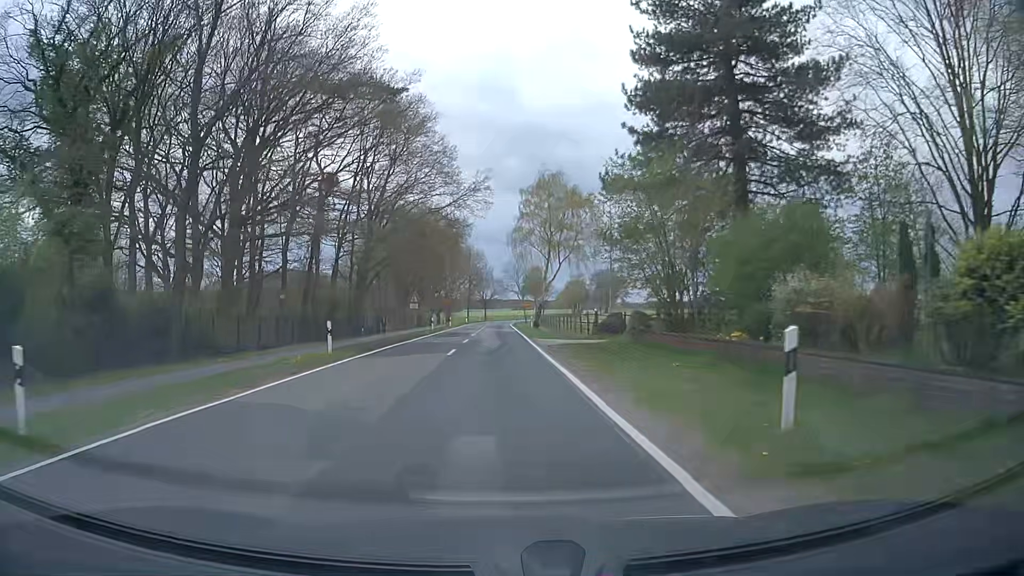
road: secondary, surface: asphalt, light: Day
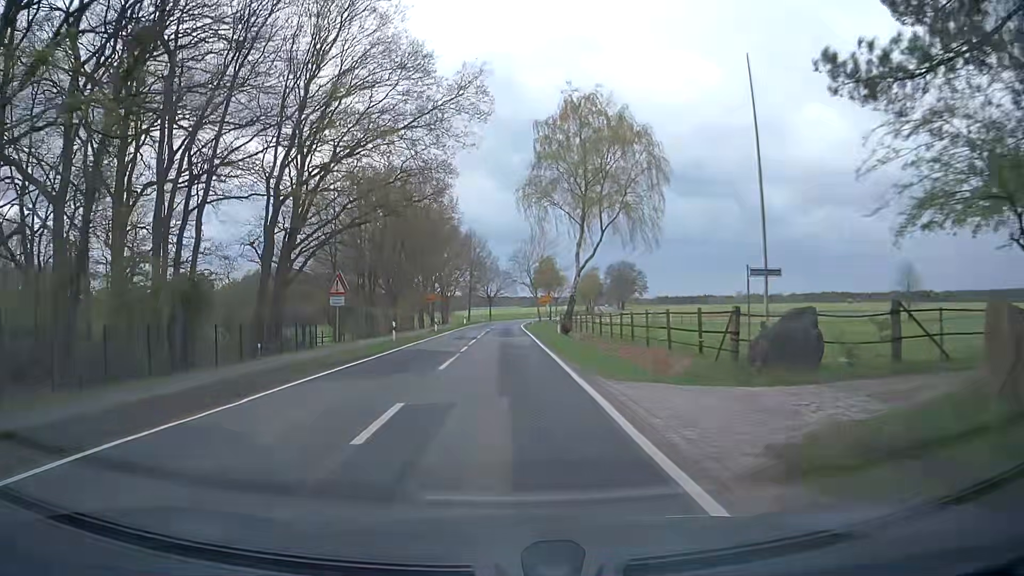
(-0.1, +22.9) m; 0°
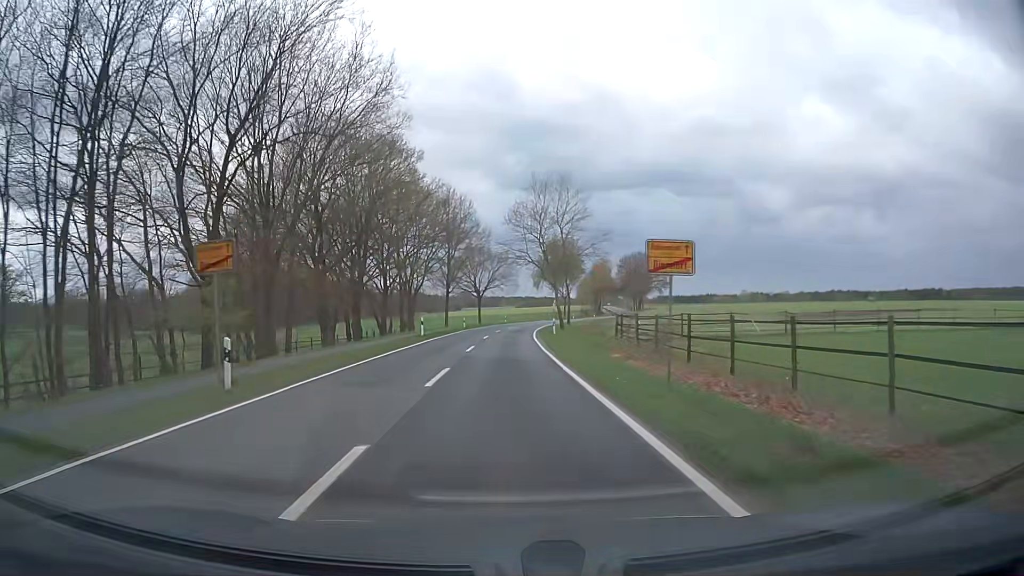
(-0.2, +39.2) m; 0°
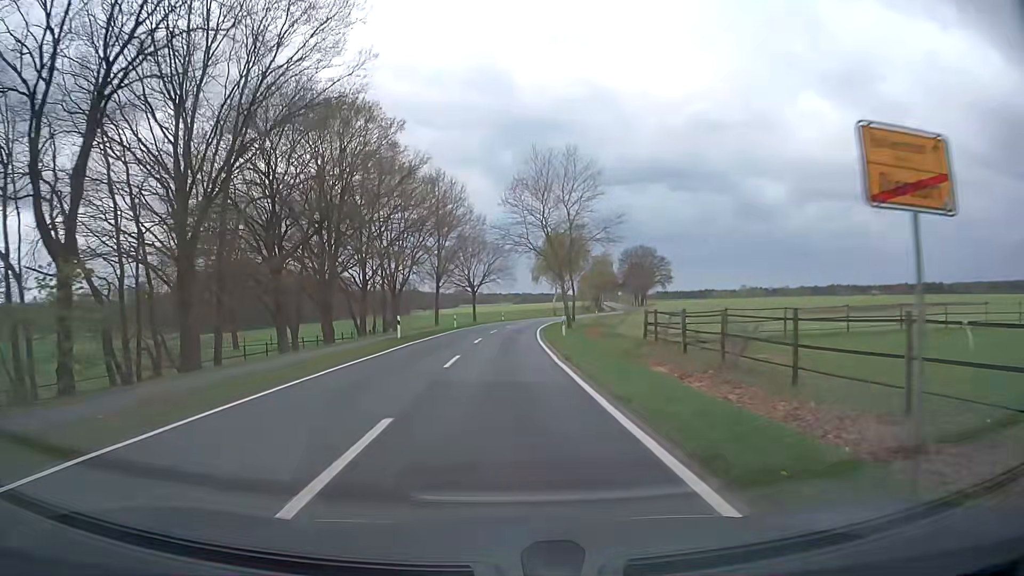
(0.0, +8.3) m; 0°
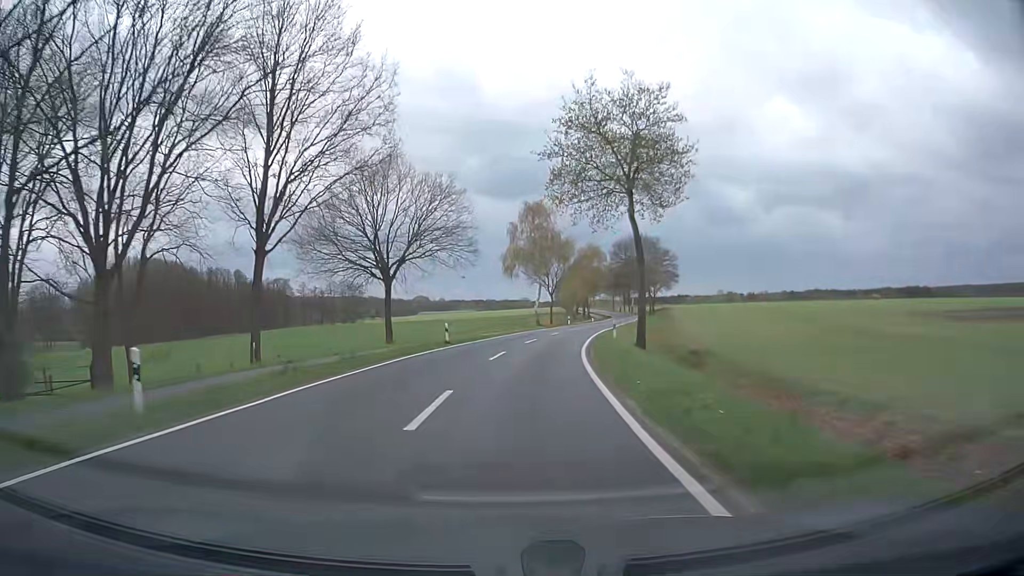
(+0.9, +45.3) m; +3°
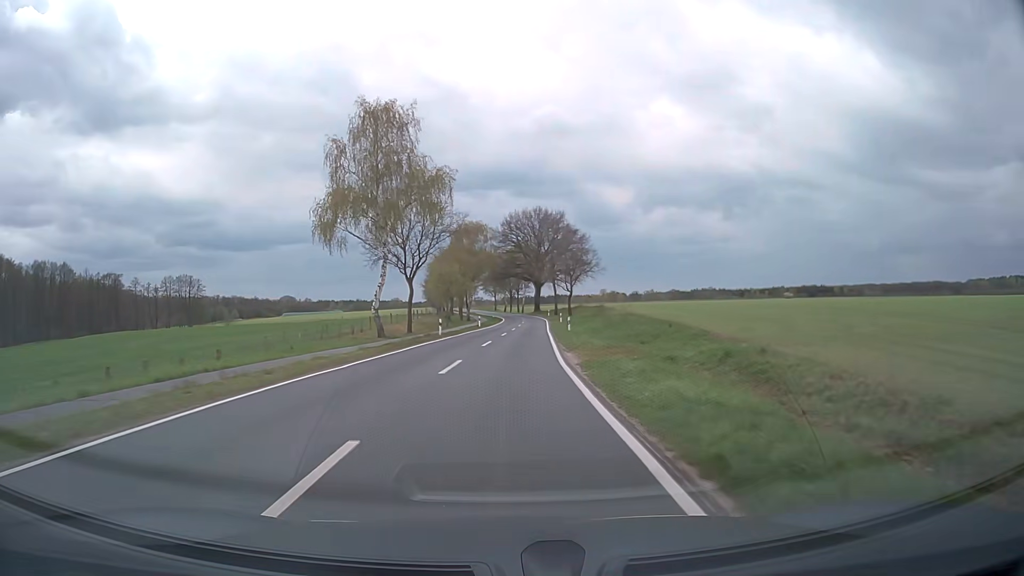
(+4.0, +41.5) m; +11°
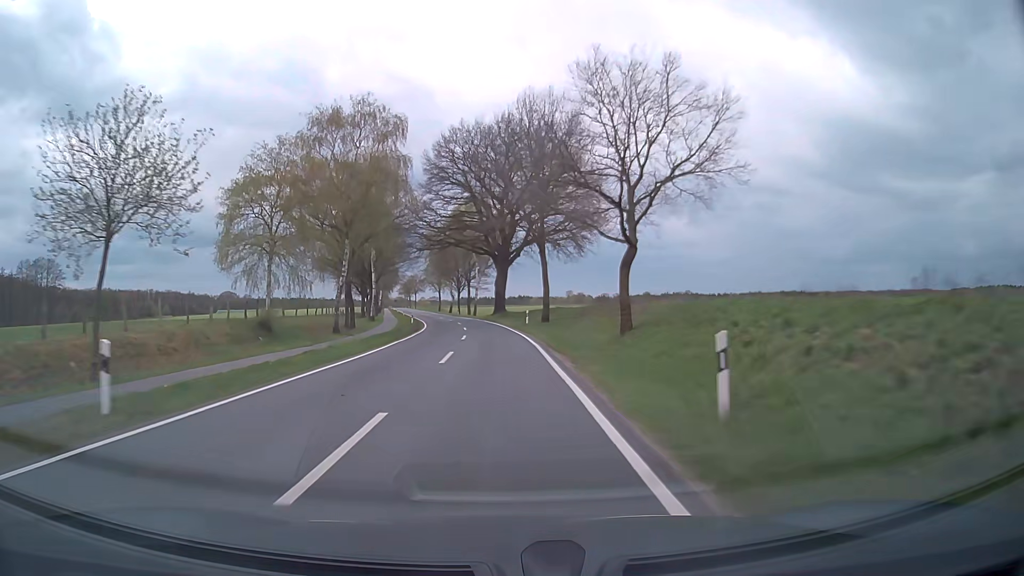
(+2.6, +59.3) m; +3°
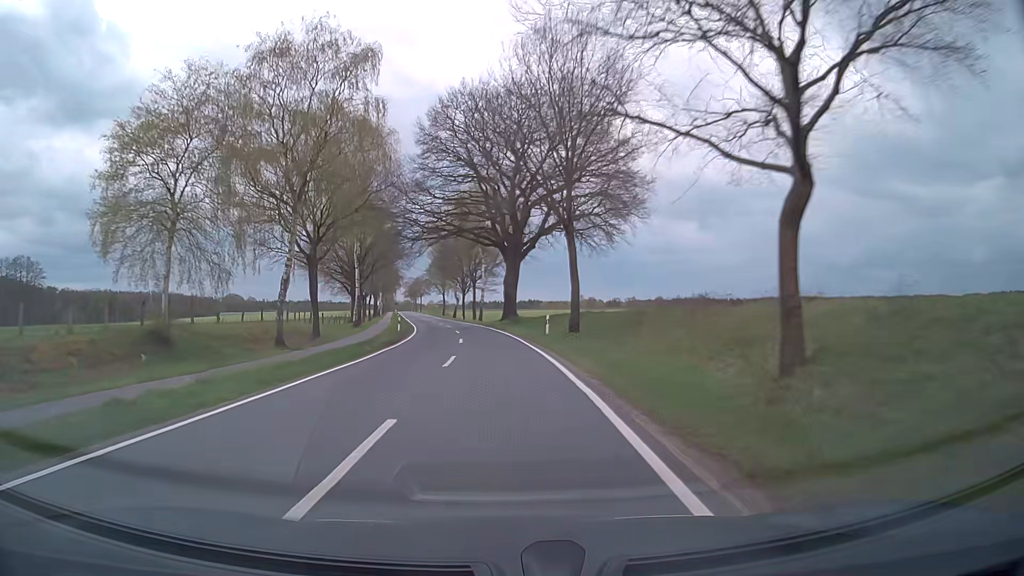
(-0.1, +12.5) m; -1°
(0, +10) (0, +20) (-1, +30) (-2, +40) (-3, +50) (-4, +60) (-5, +70) (-7, +80) (-8, +90) (-10, +99) m
